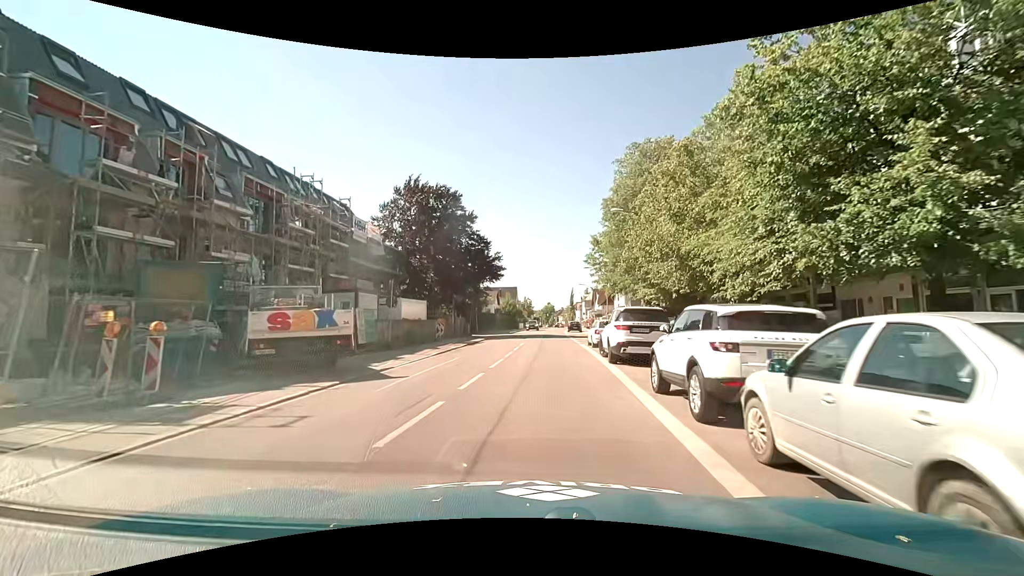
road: secondary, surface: asphalt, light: Day
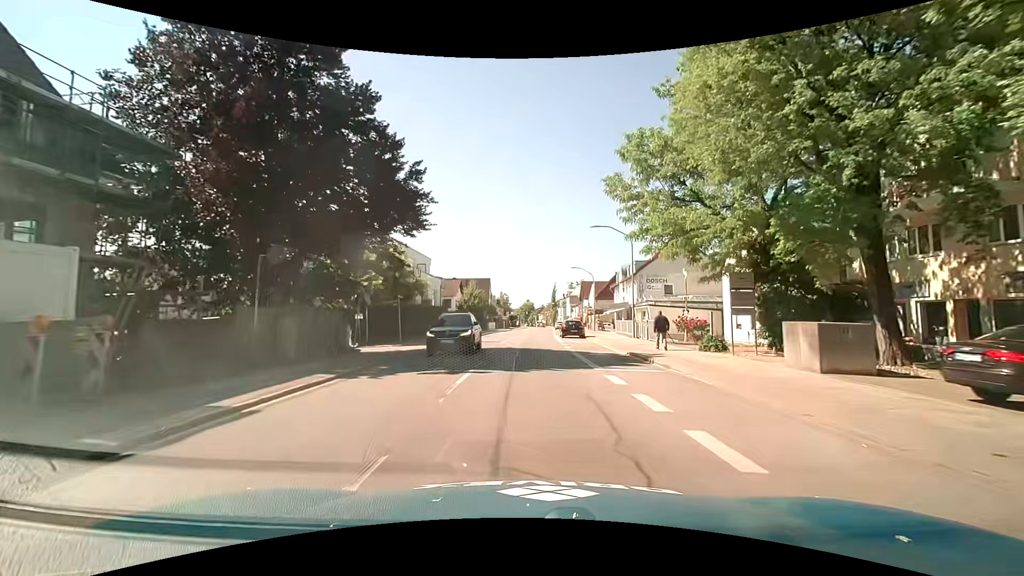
(+0.6, +27.3) m; +2°
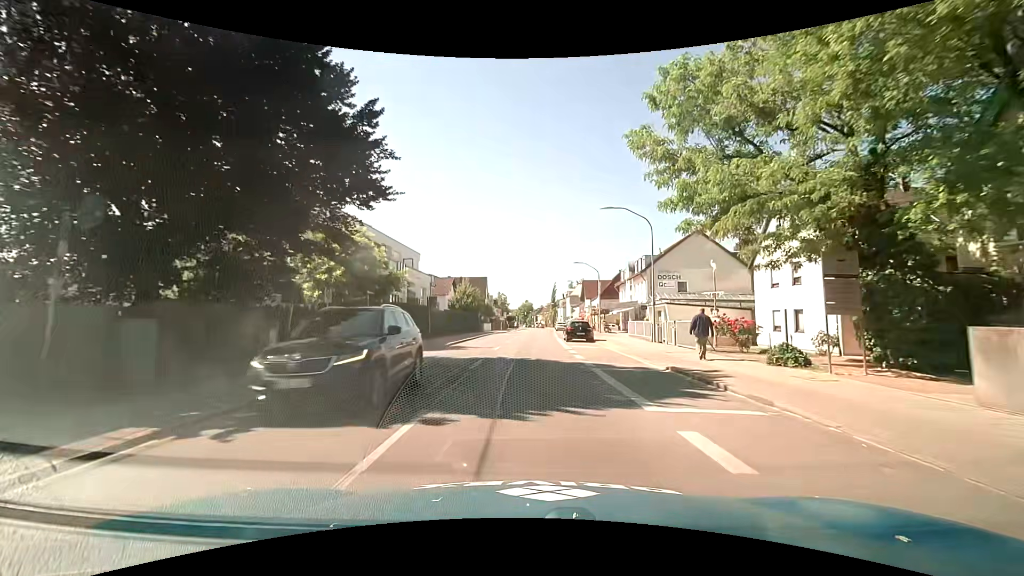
(0.0, +6.2) m; 0°
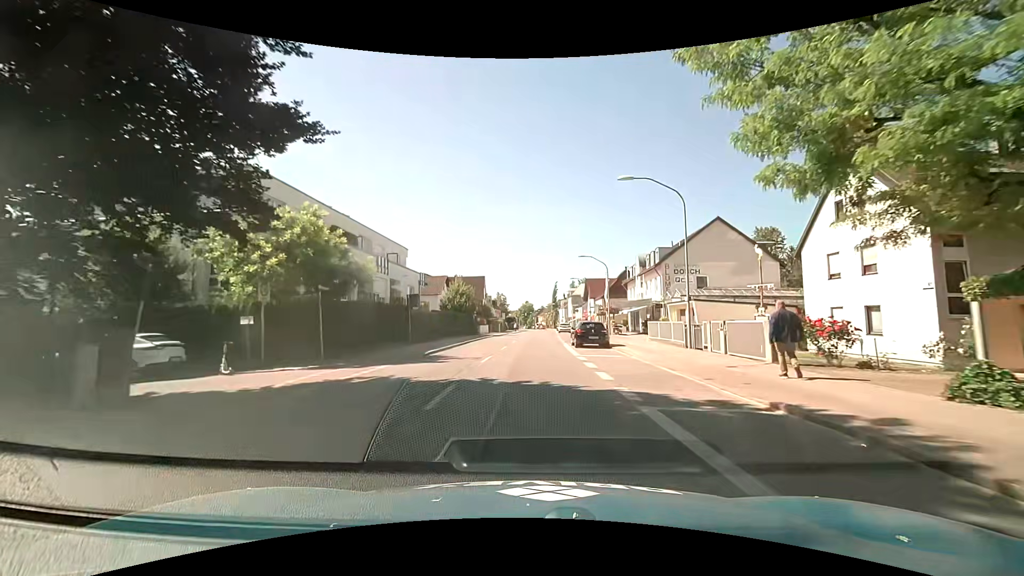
(0.0, +6.3) m; 0°
(0, +10) (0, +20) (0, +30) (+1, +40) (+1, +50) (+1, +60) (+2, +70) (+2, +80) (+3, +90) (+3, +100) m
